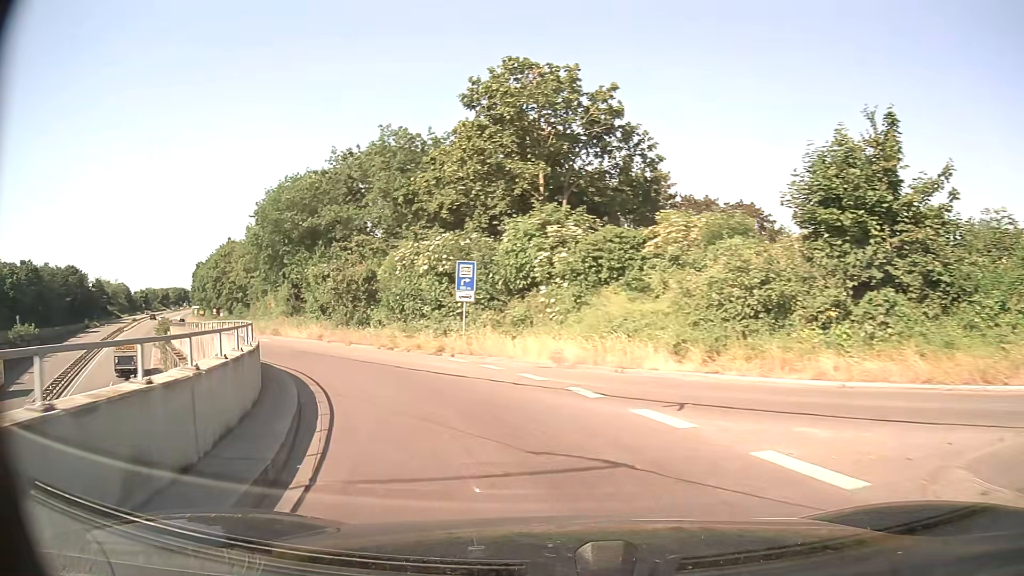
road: tertiary_link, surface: asphalt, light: Day
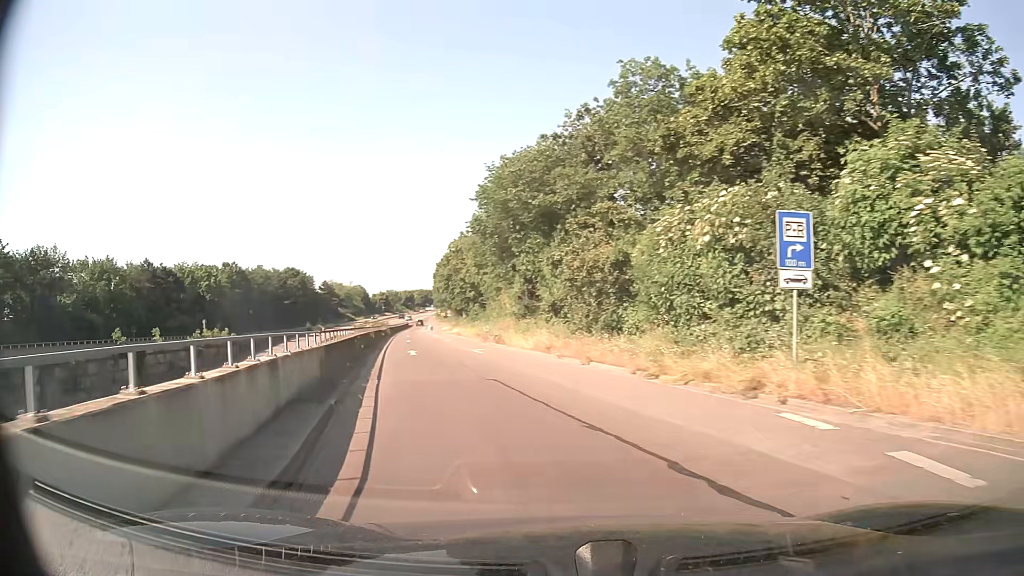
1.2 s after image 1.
(-2.4, +11.1) m; -23°
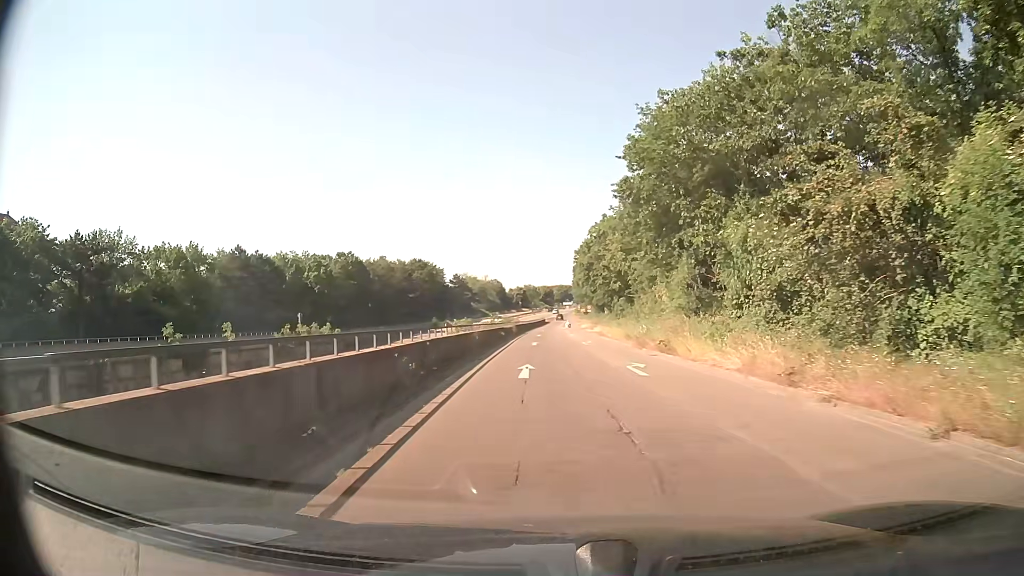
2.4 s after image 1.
(-1.7, +12.8) m; -11°
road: trunk_link
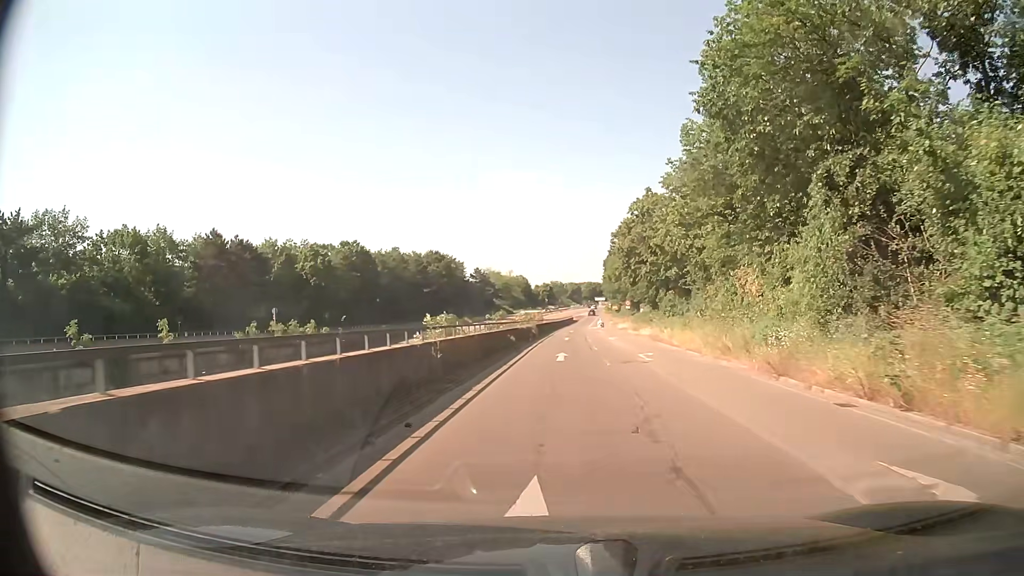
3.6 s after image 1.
(-0.6, +15.0) m; -3°
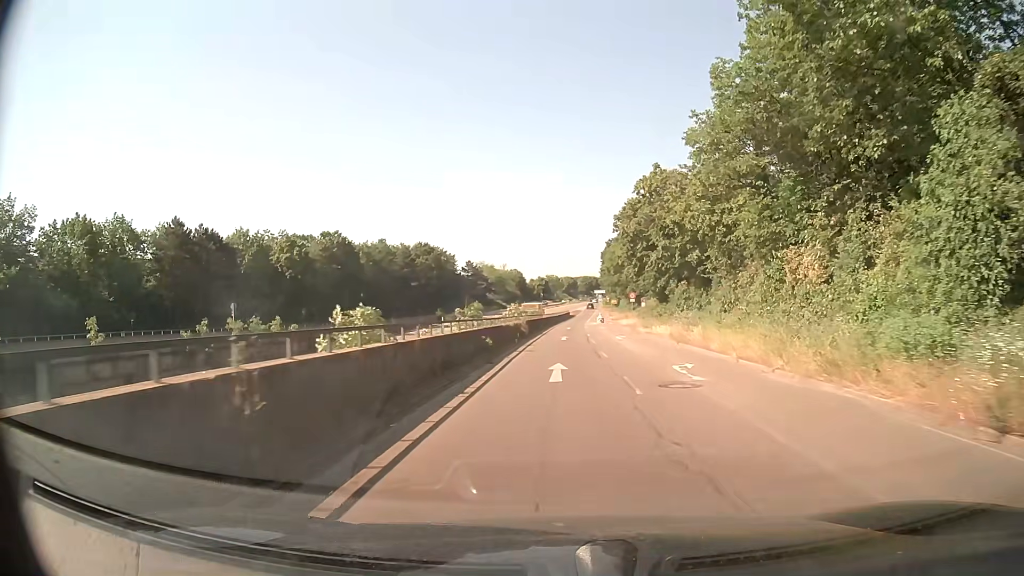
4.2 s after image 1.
(0.0, +8.0) m; 0°
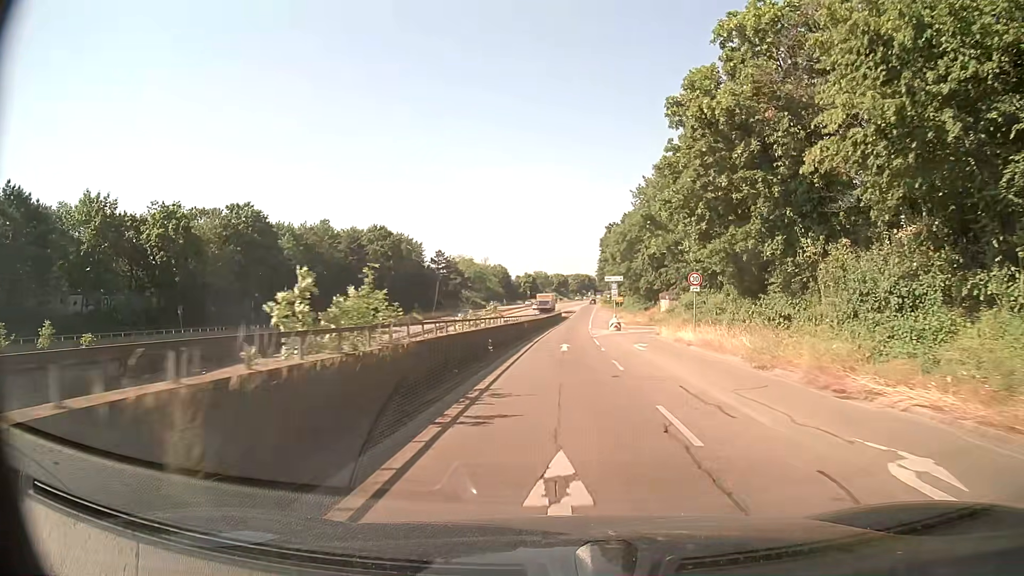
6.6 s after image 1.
(+0.3, +31.2) m; +1°
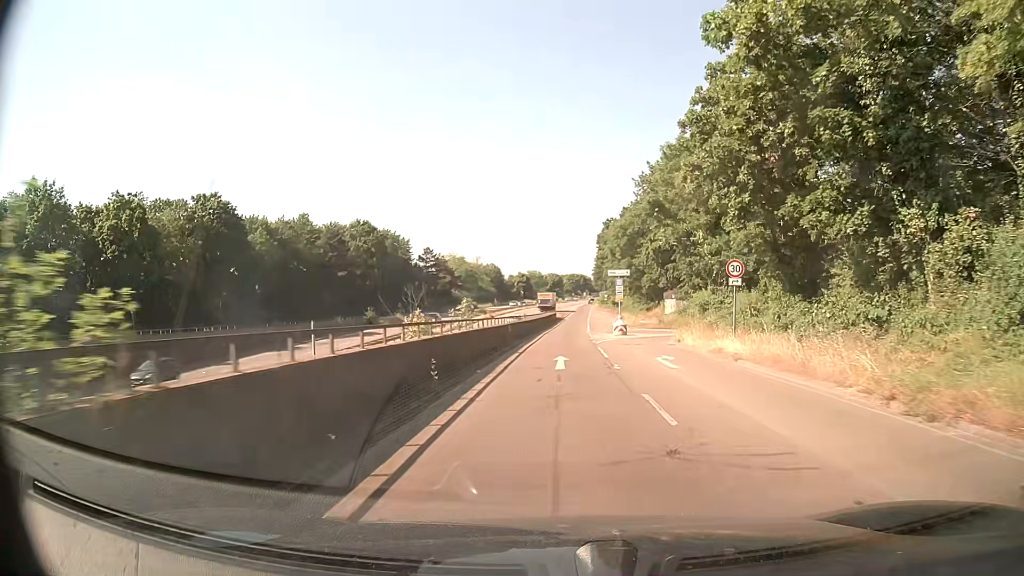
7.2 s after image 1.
(0.0, +7.6) m; +1°
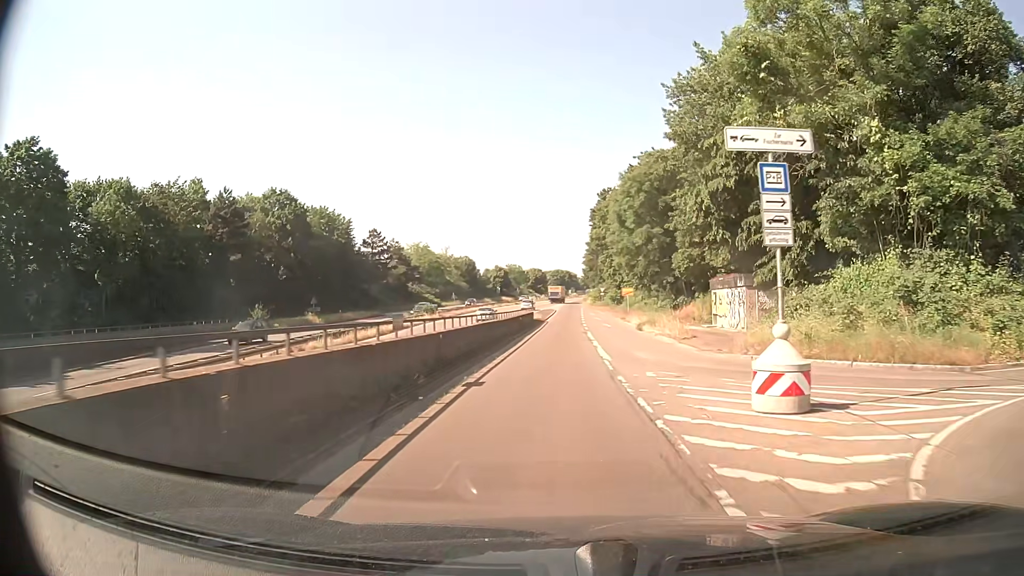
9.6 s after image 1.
(+0.4, +30.7) m; +2°
(0, +10) (0, +20) (0, +30) (0, +40) (0, +50) (+1, +60) (+1, +70) (+1, +80) (+1, +90) (+1, +100) m
